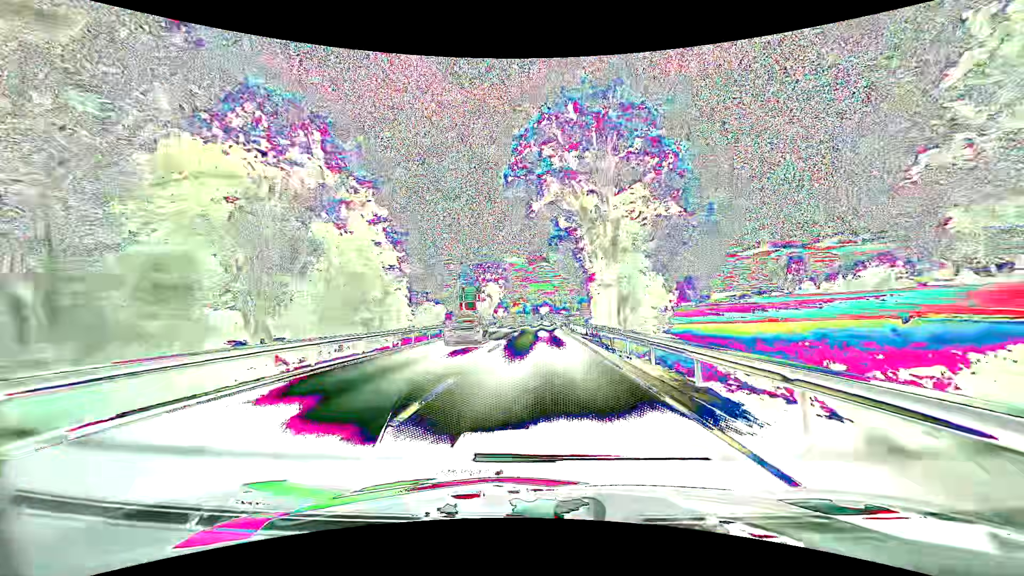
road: primary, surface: asphalt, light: Day
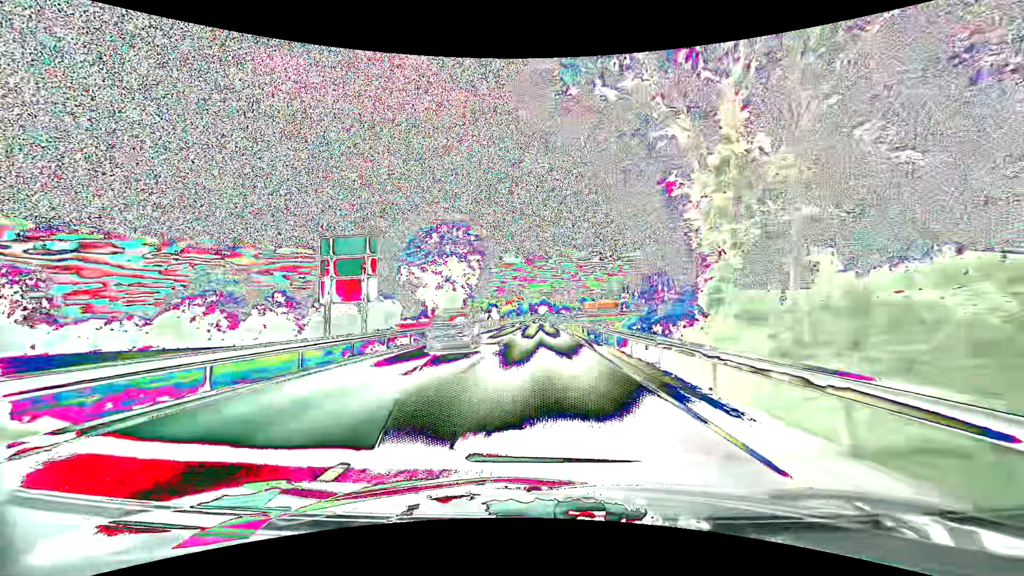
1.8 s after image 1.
(0.0, +41.1) m; 0°
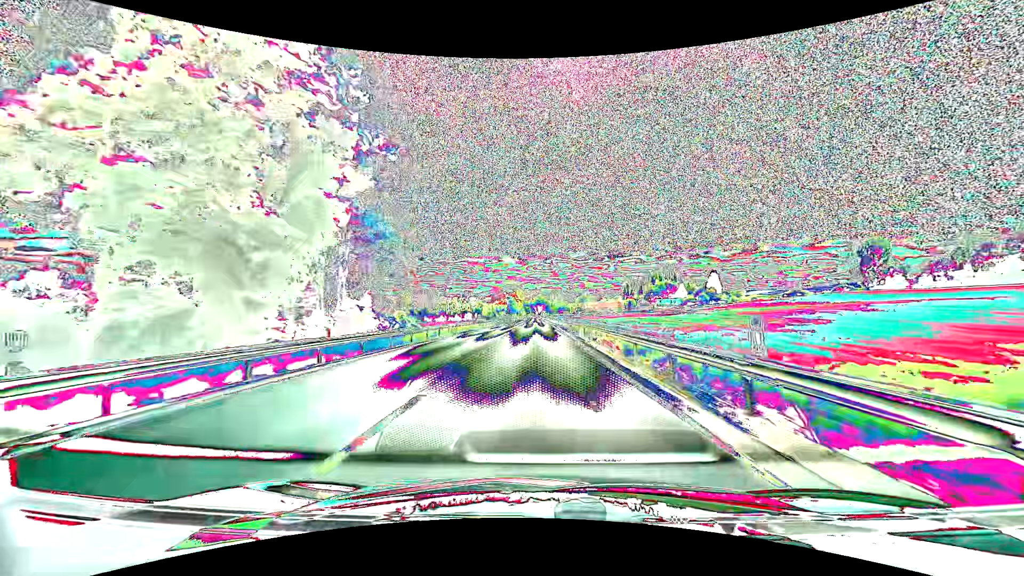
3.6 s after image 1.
(+0.2, +42.5) m; 0°
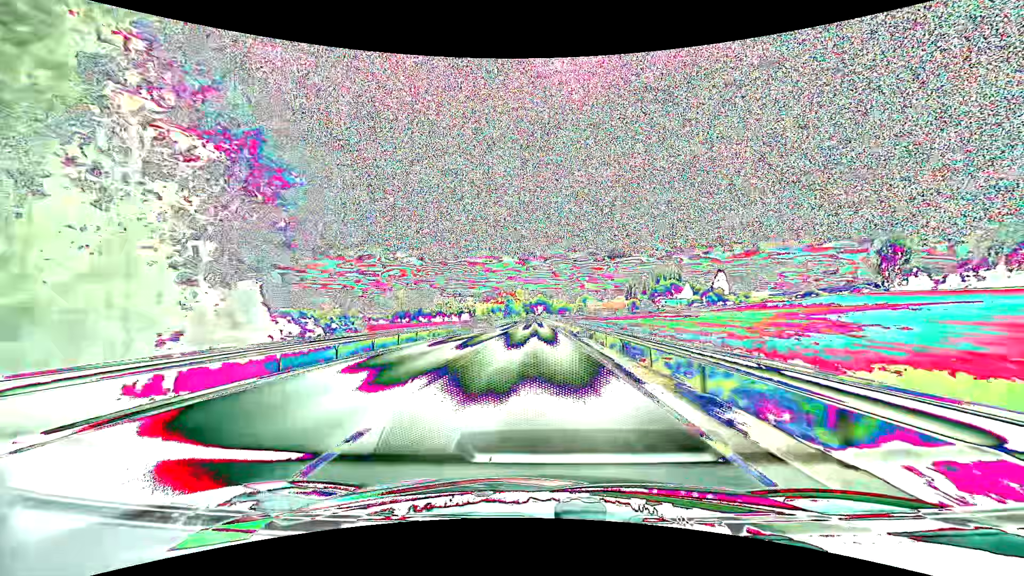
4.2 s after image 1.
(0.0, +14.5) m; 0°
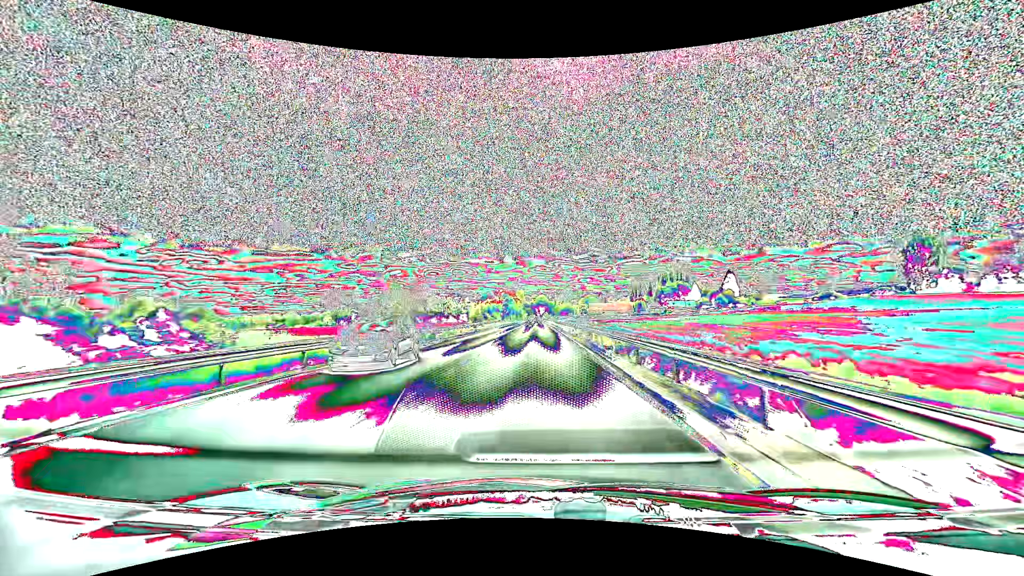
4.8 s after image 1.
(0.0, +14.6) m; 0°
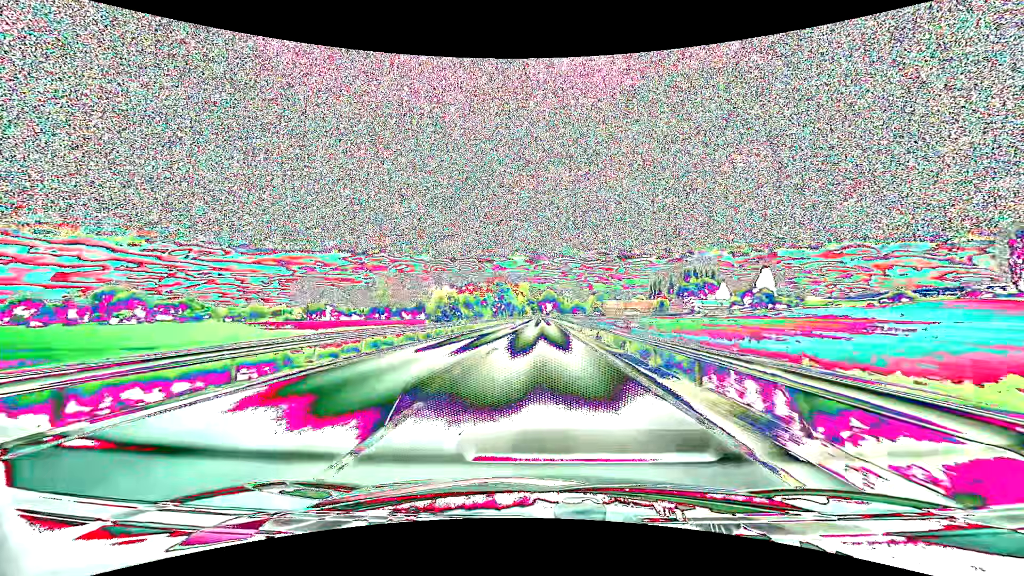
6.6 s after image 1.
(-0.4, +44.6) m; -1°
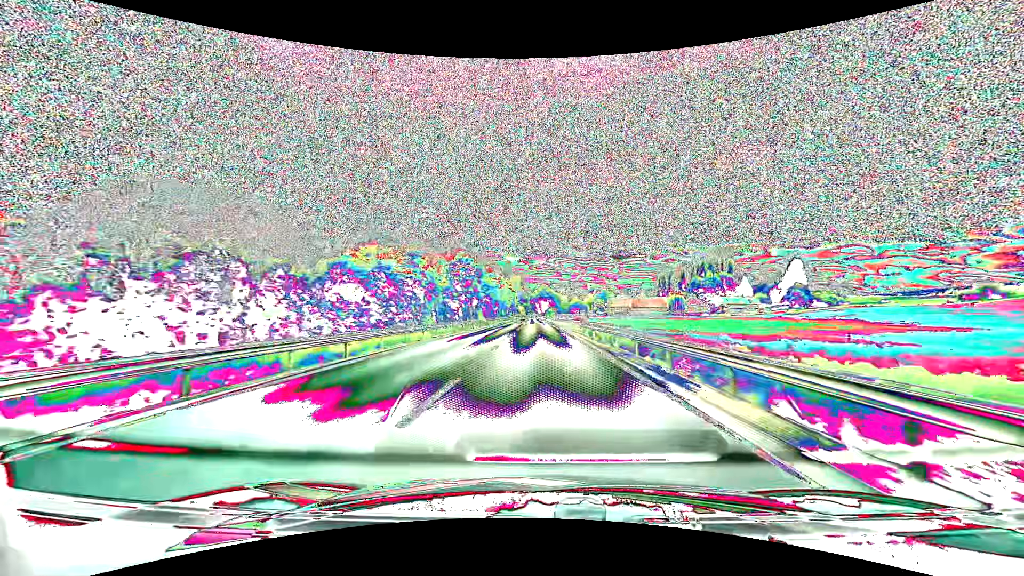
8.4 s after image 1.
(+0.1, +45.8) m; +1°
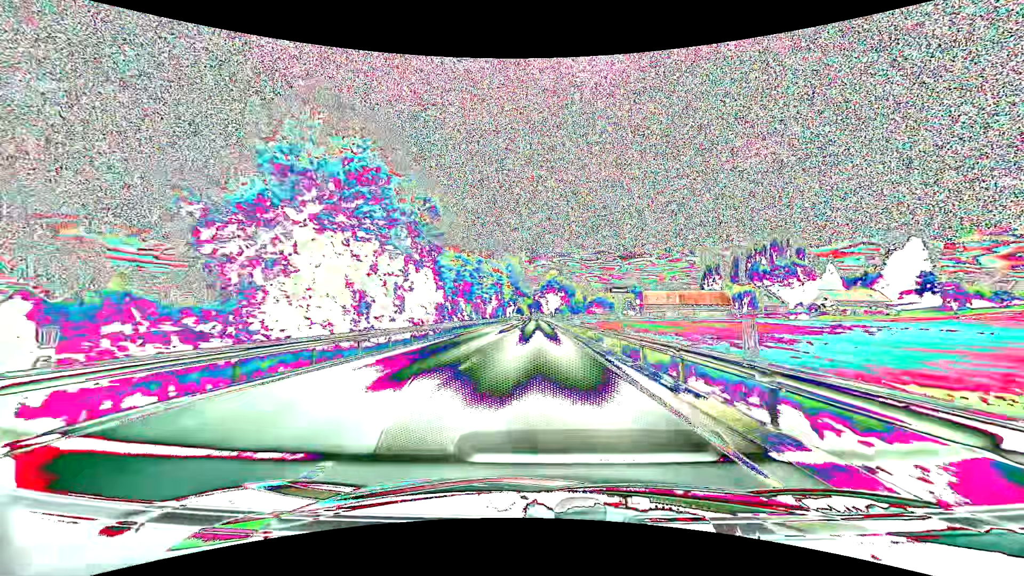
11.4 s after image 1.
(-0.1, +78.6) m; 0°
(0, +10) (0, +20) (0, +30) (0, +40) (0, +50) (0, +60) (0, +70) (-1, +80) (-1, +90) (-1, +100) m
